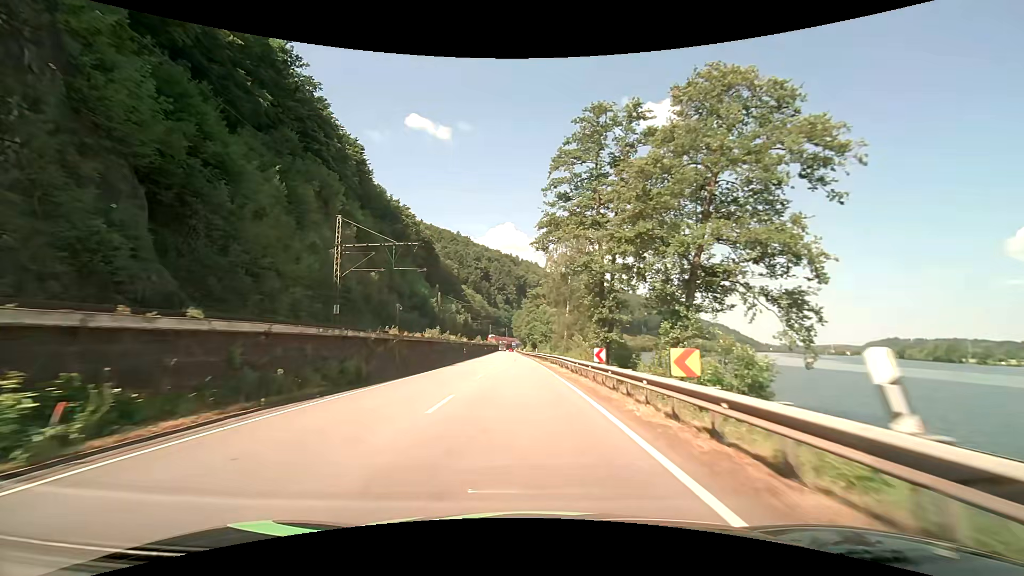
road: primary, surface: asphalt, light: Day
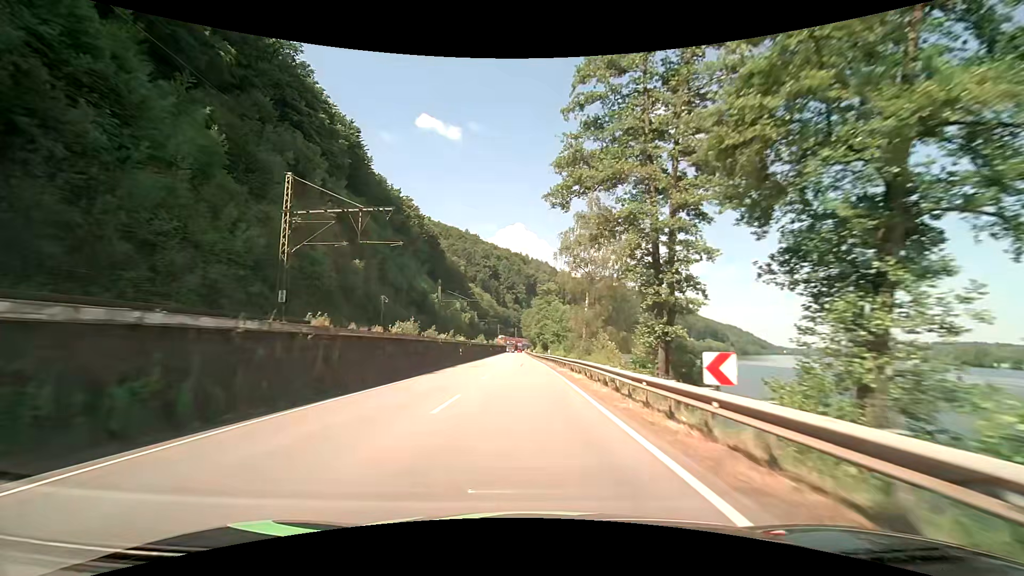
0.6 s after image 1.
(-0.1, +11.6) m; -1°
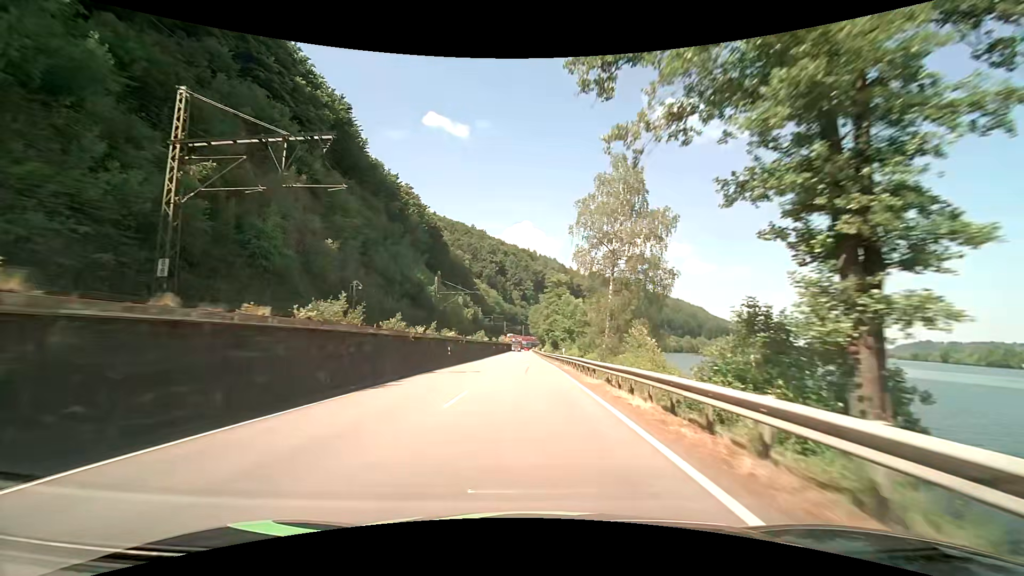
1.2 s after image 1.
(-0.1, +11.6) m; 0°
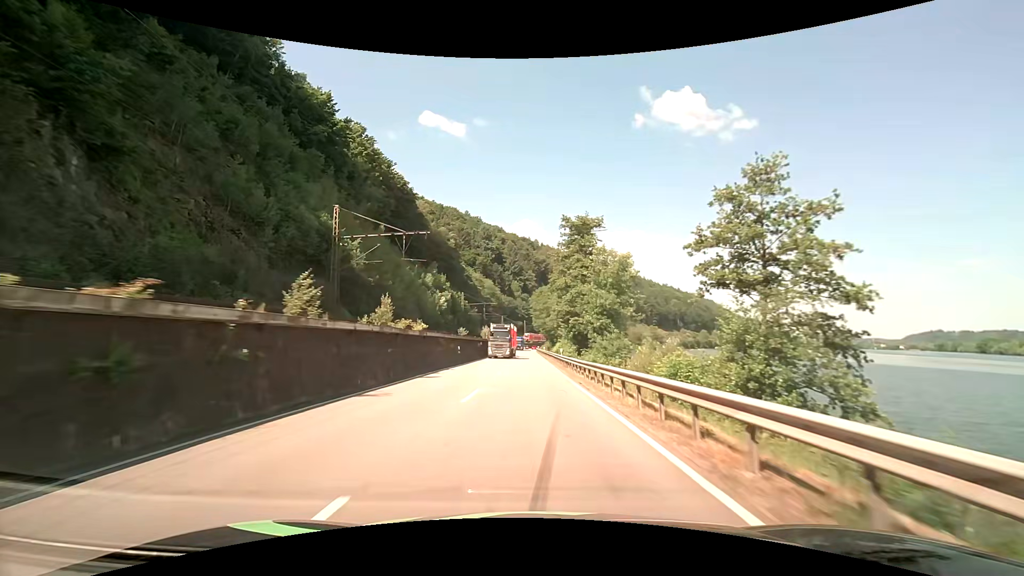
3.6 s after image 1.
(-0.8, +46.5) m; -1°
